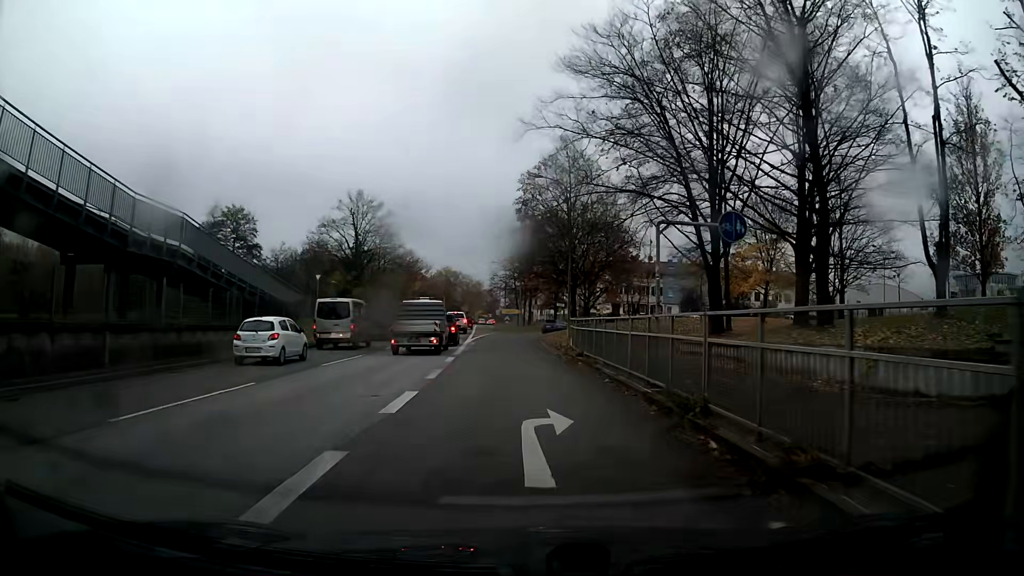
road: trunk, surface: asphalt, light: Day
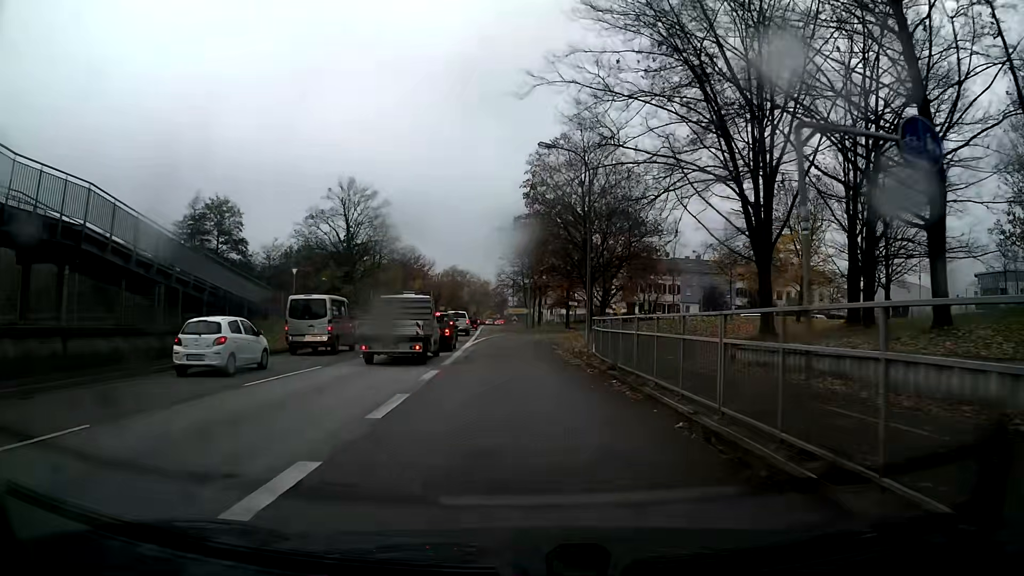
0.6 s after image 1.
(0.0, +6.6) m; 0°
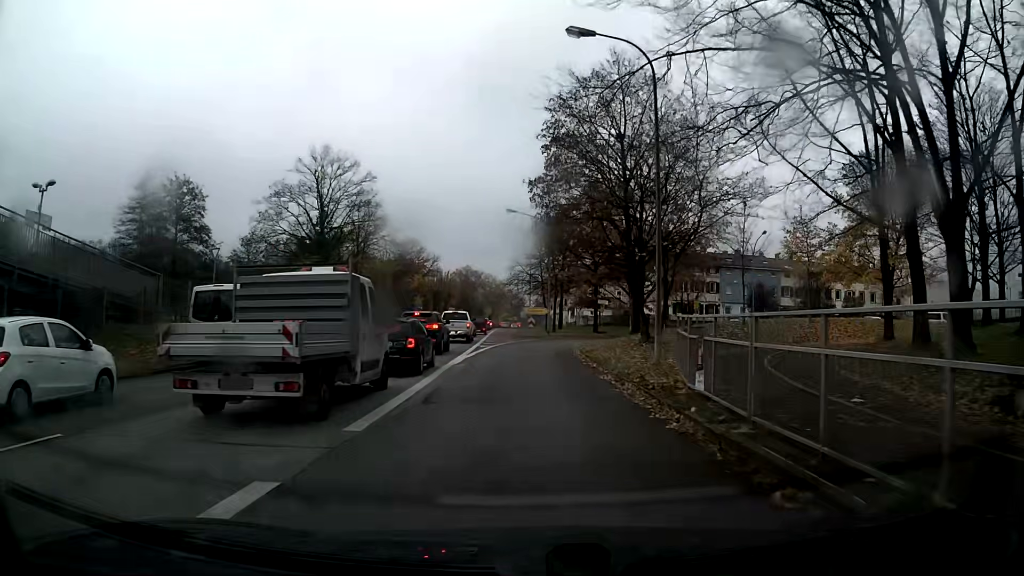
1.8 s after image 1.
(-0.2, +12.8) m; -2°
